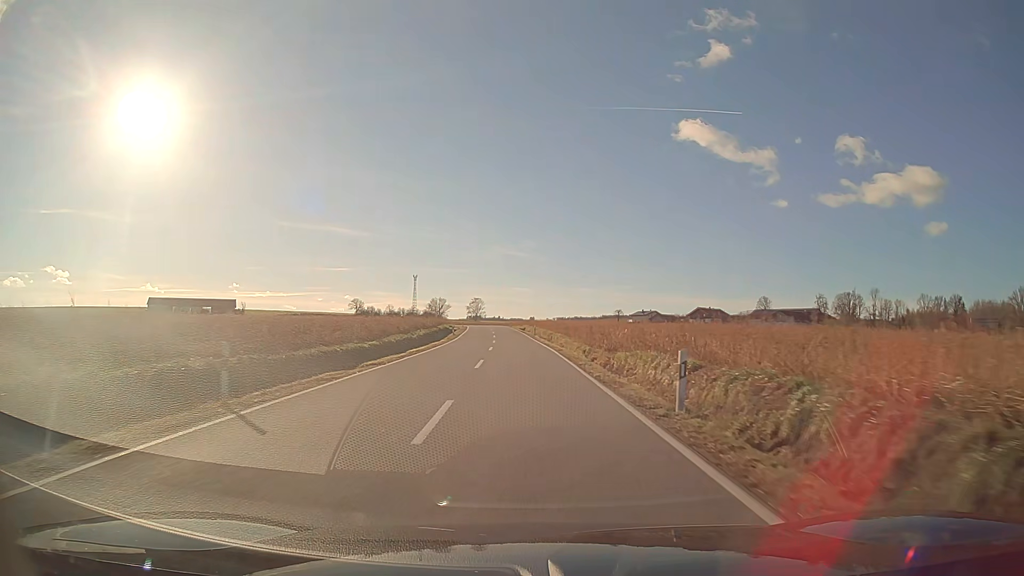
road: secondary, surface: asphalt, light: Day
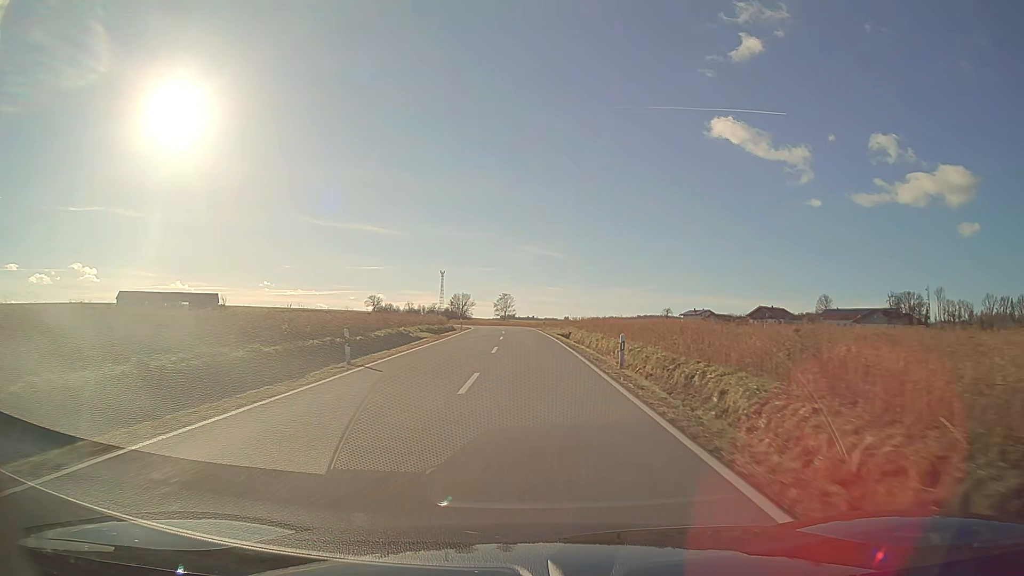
(-1.3, +44.1) m; -3°
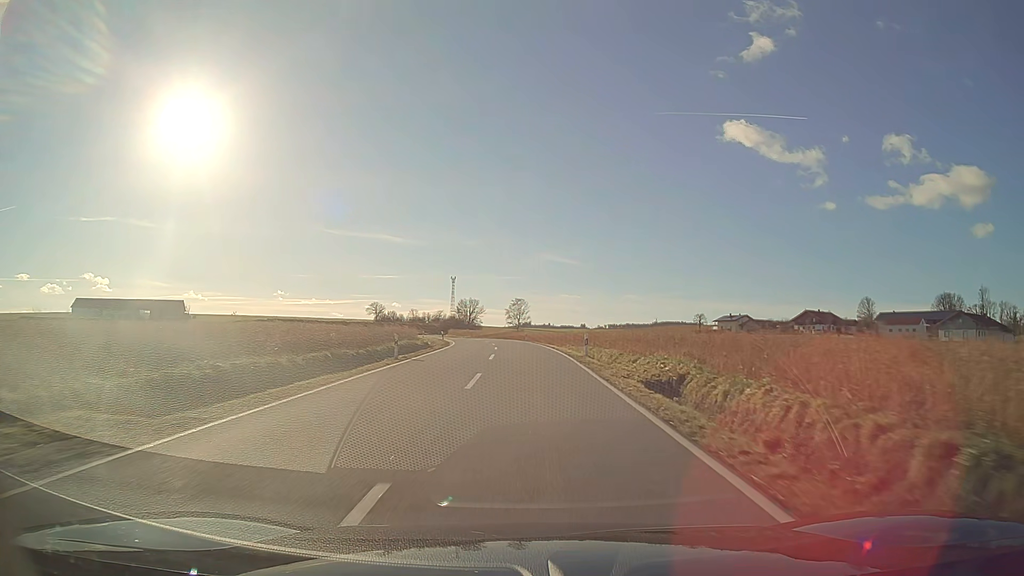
(-0.4, +34.3) m; -1°
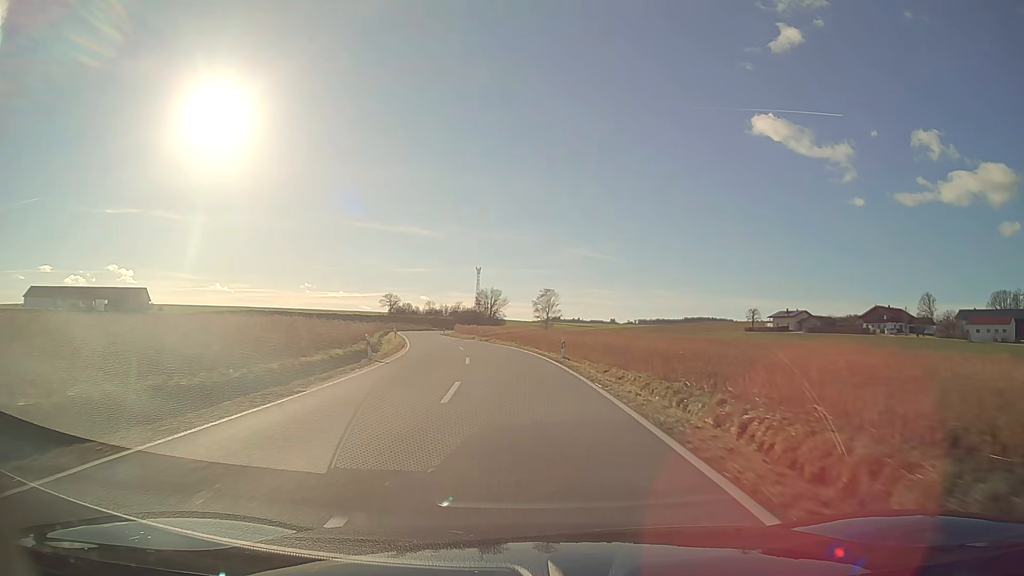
(-0.8, +35.1) m; -3°
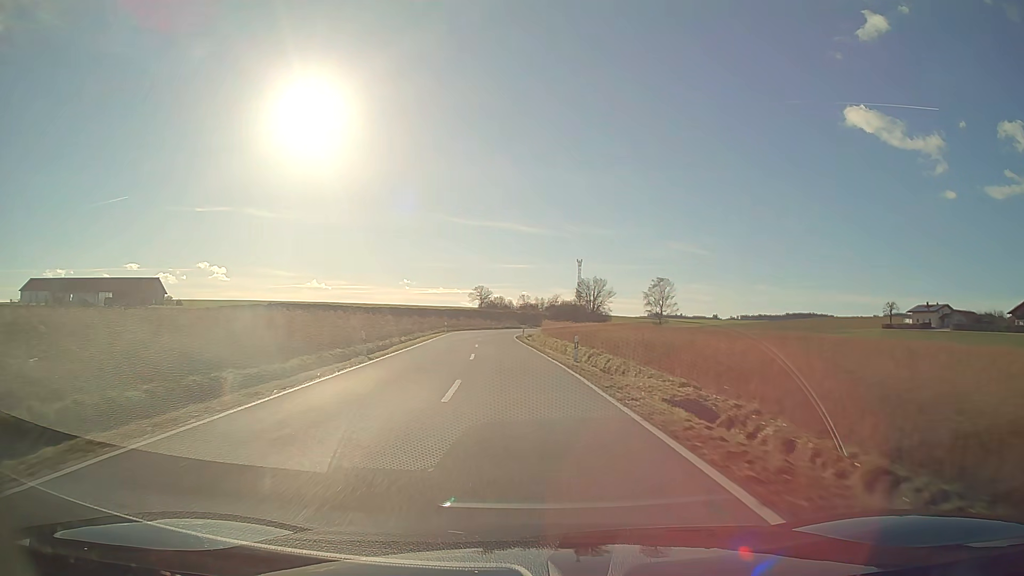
(-2.5, +35.6) m; -9°
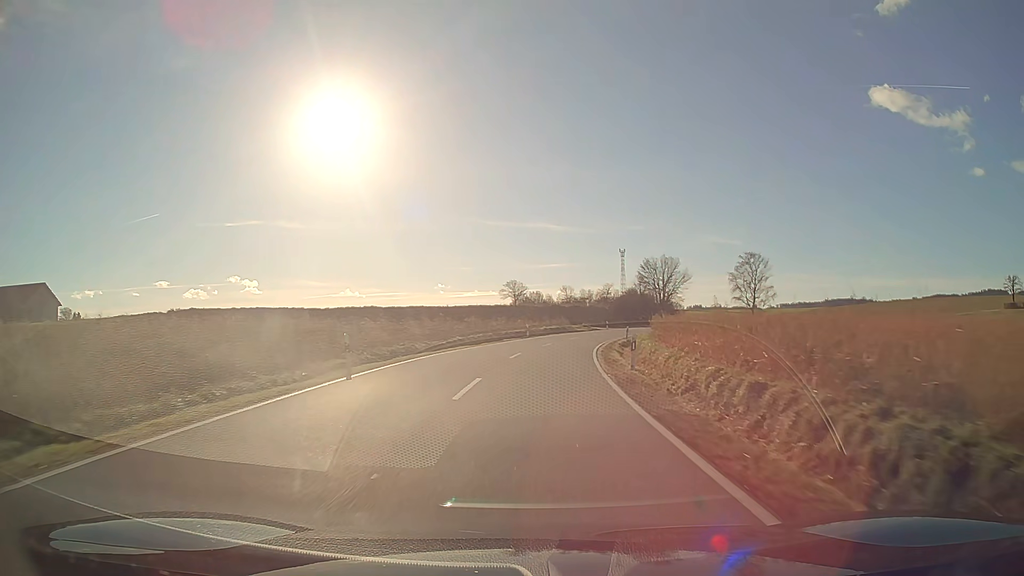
(-1.8, +47.9) m; -2°
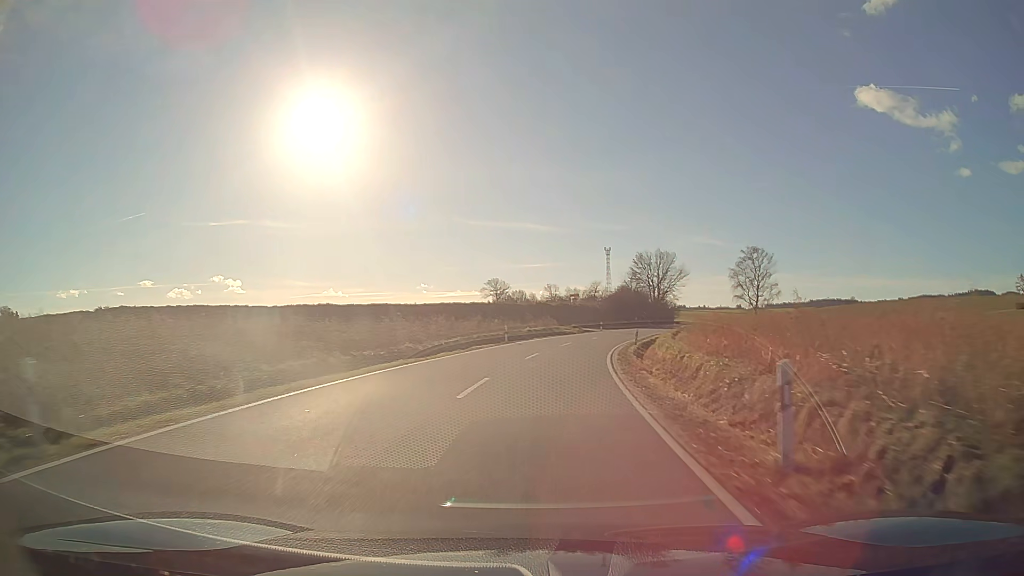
(+0.2, +11.9) m; +2°
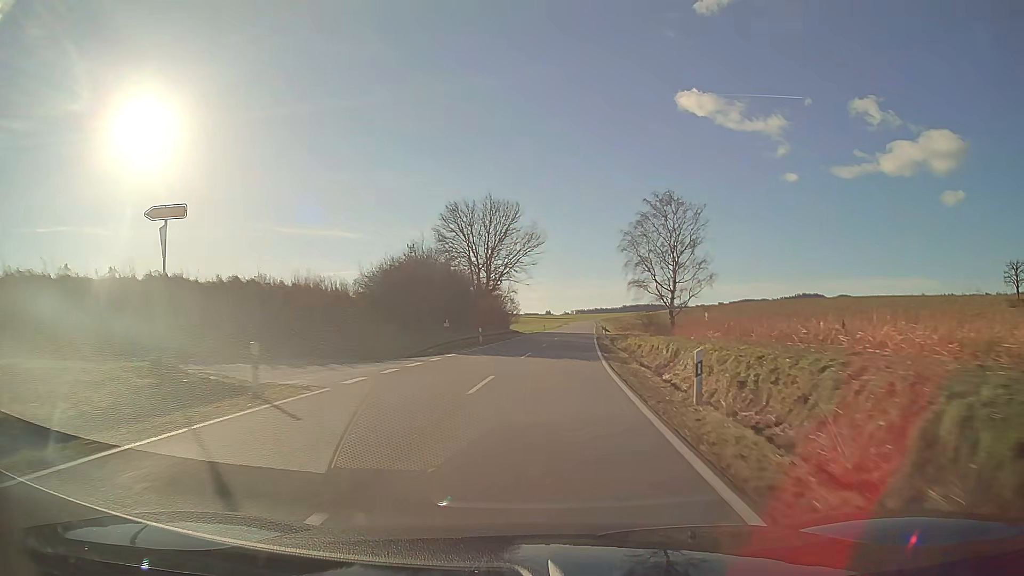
(+8.4, +58.1) m; +16°
